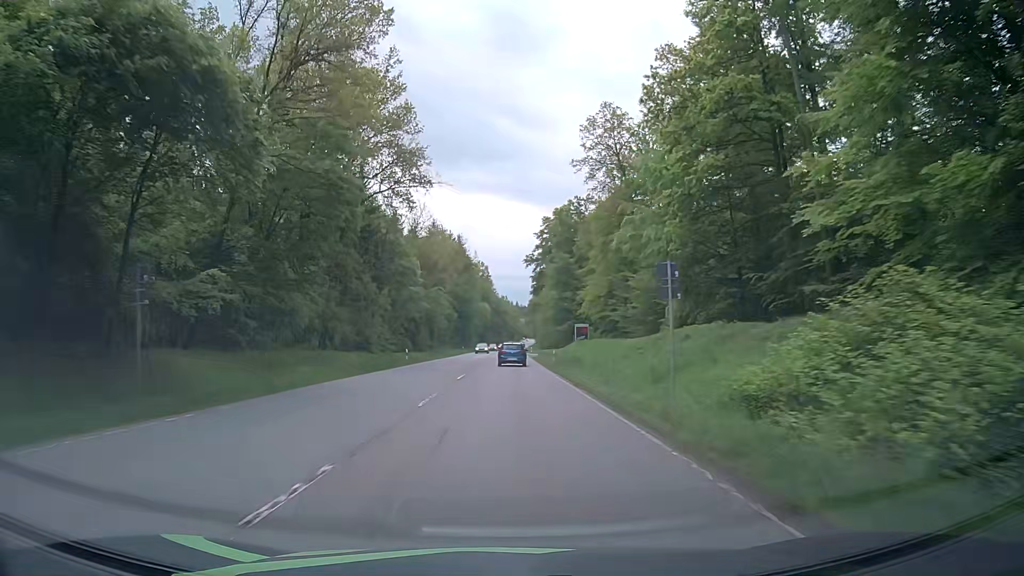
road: secondary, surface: asphalt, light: Day
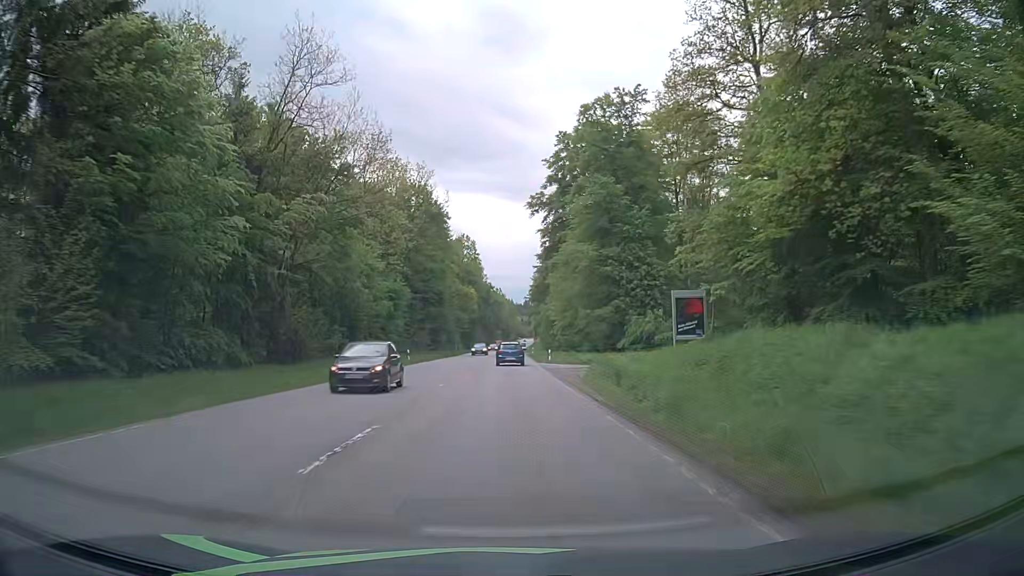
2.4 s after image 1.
(+0.1, +53.7) m; 0°
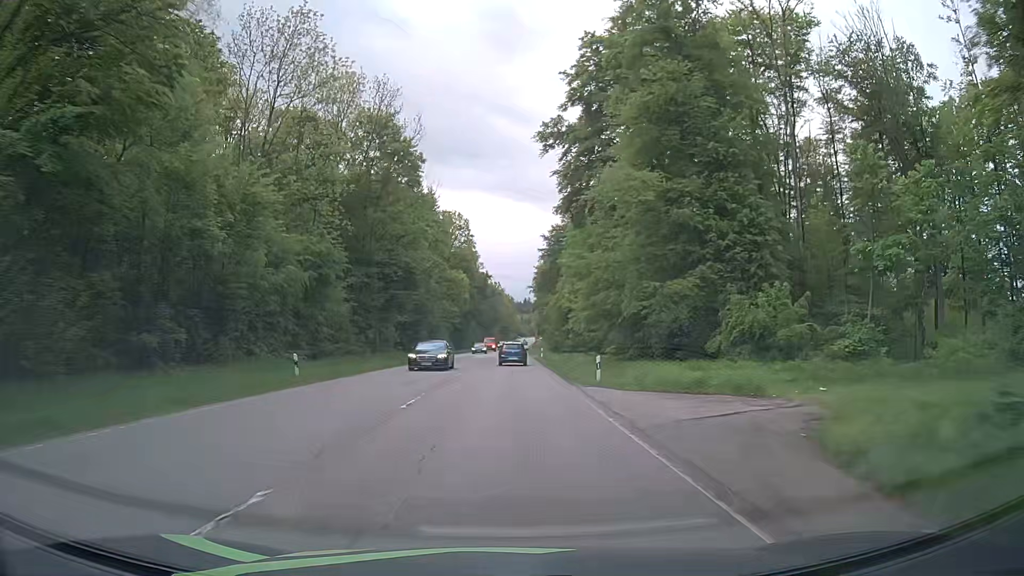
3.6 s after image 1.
(0.0, +27.1) m; 0°
(0, +10) (0, +20) (0, +30) (0, +40) (0, +50) (0, +60) (+1, +70) (+1, +80) (+1, +90) (+1, +100) m
